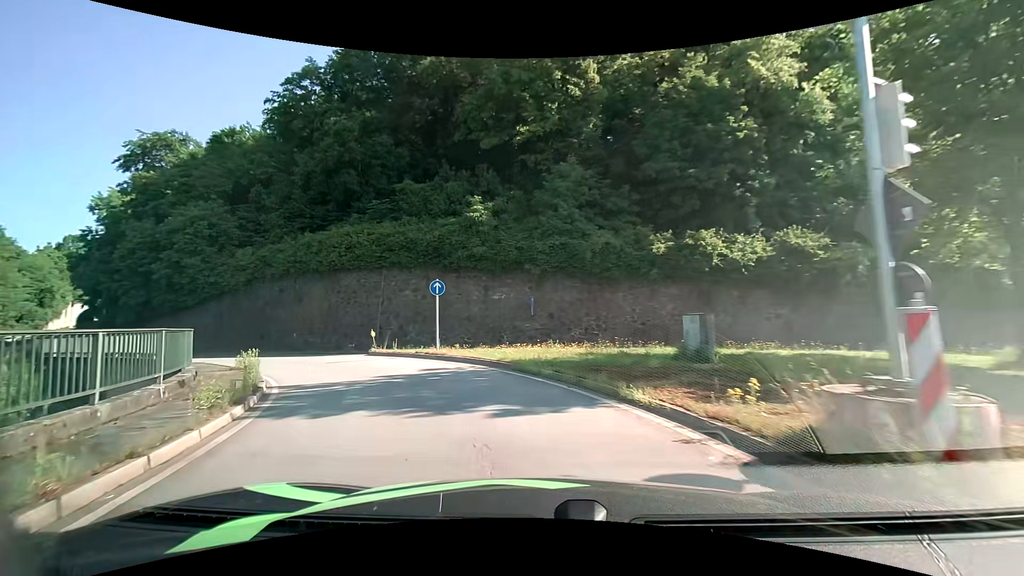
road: primary_link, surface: asphalt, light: Day
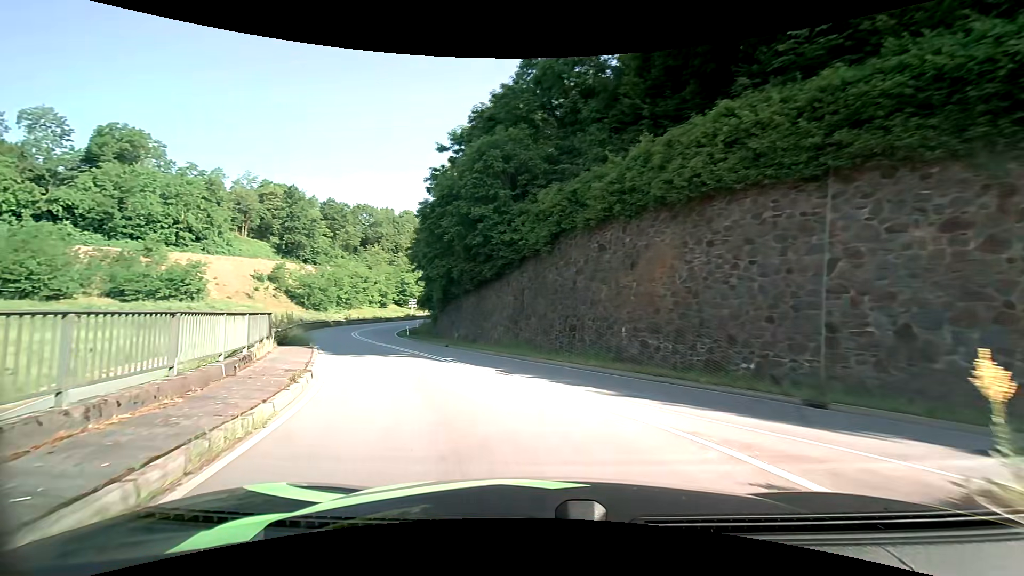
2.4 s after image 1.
(-6.6, +18.3) m; -40°
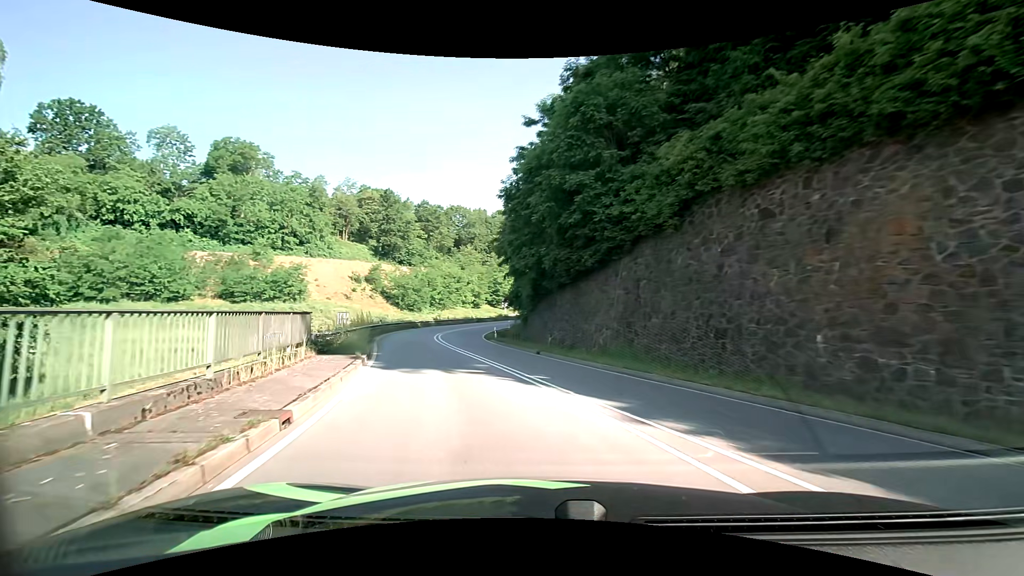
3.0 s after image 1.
(-0.5, +5.8) m; -10°
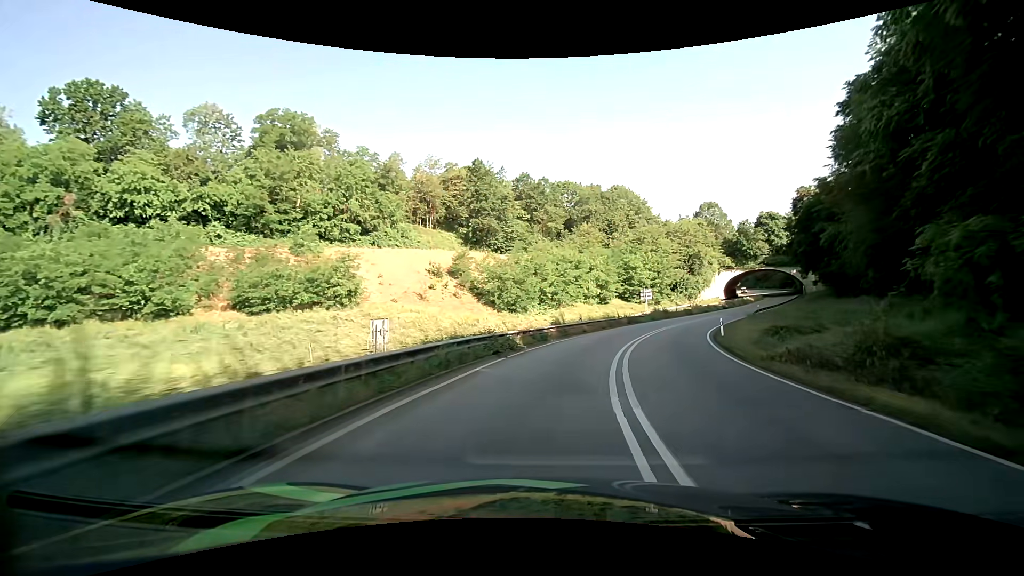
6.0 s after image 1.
(-8.1, +35.4) m; -13°
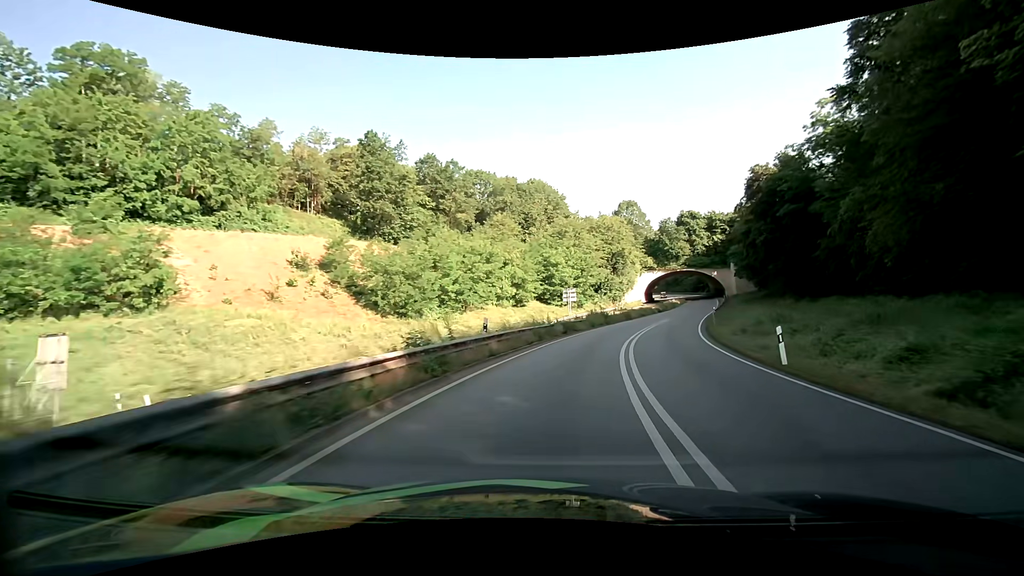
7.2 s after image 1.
(+1.4, +17.6) m; +10°
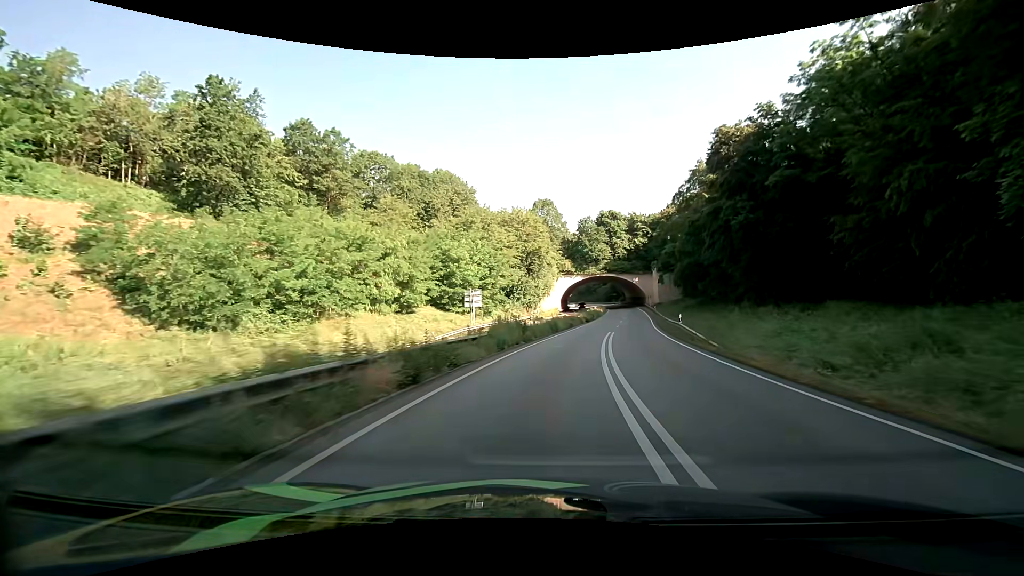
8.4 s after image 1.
(+1.9, +18.9) m; +10°
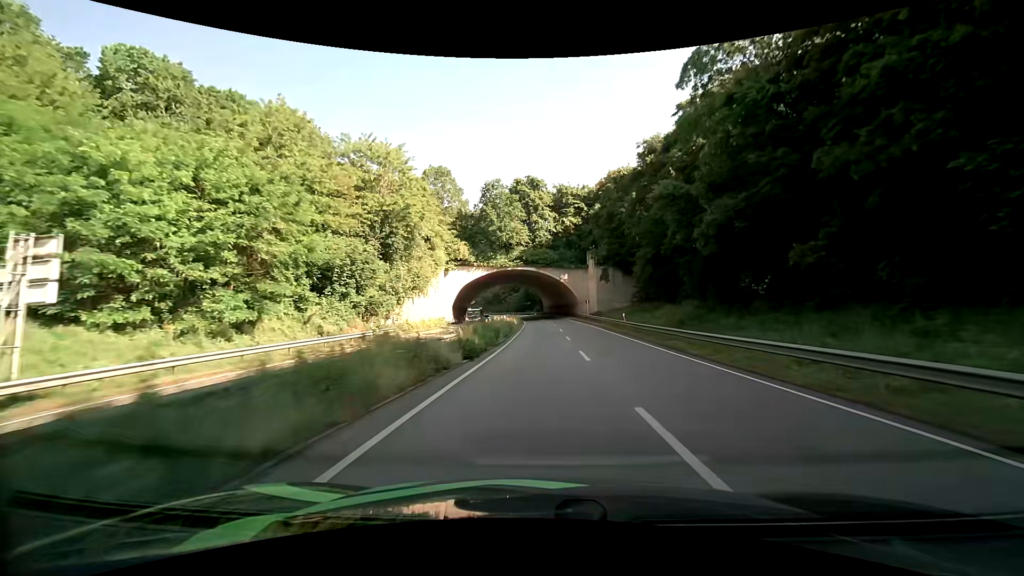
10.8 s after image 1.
(+4.5, +41.4) m; +10°
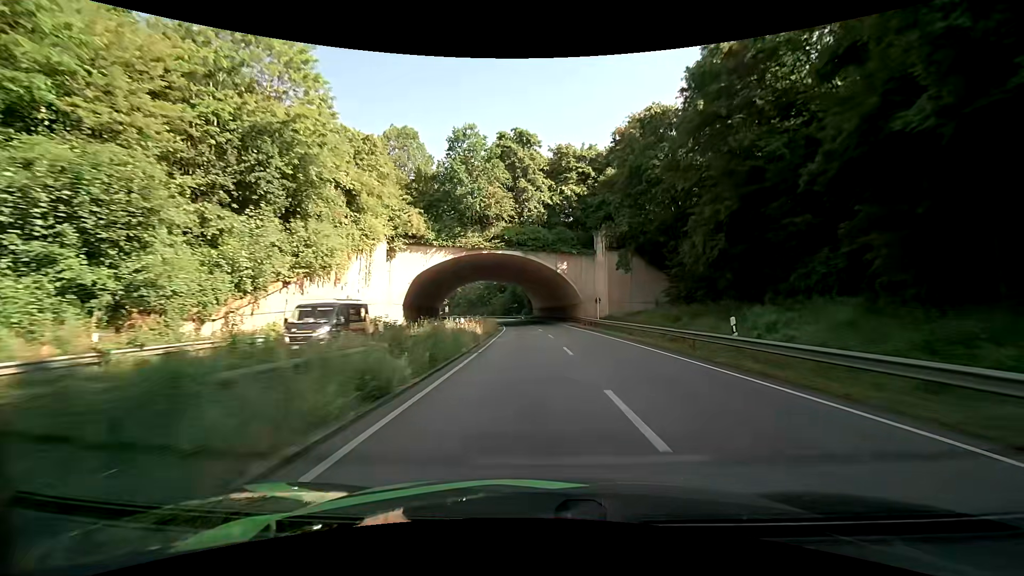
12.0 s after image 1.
(+0.2, +22.9) m; +1°
(0, +10) (0, +20) (0, +30) (+1, +40) (+1, +50) (0, +60) (0, +70) (0, +80) (-1, +90) (-1, +100) m
